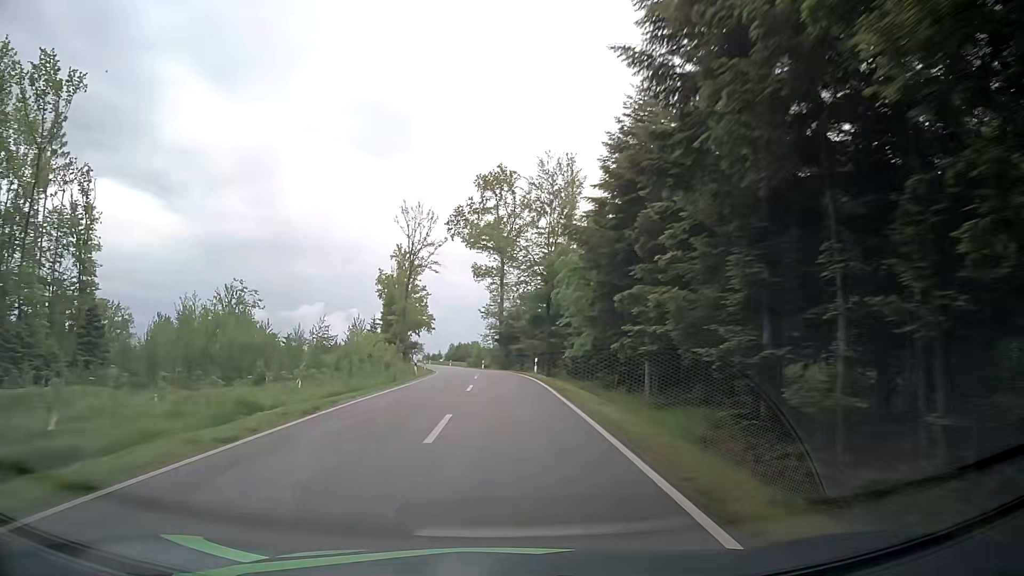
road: tertiary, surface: asphalt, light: Day
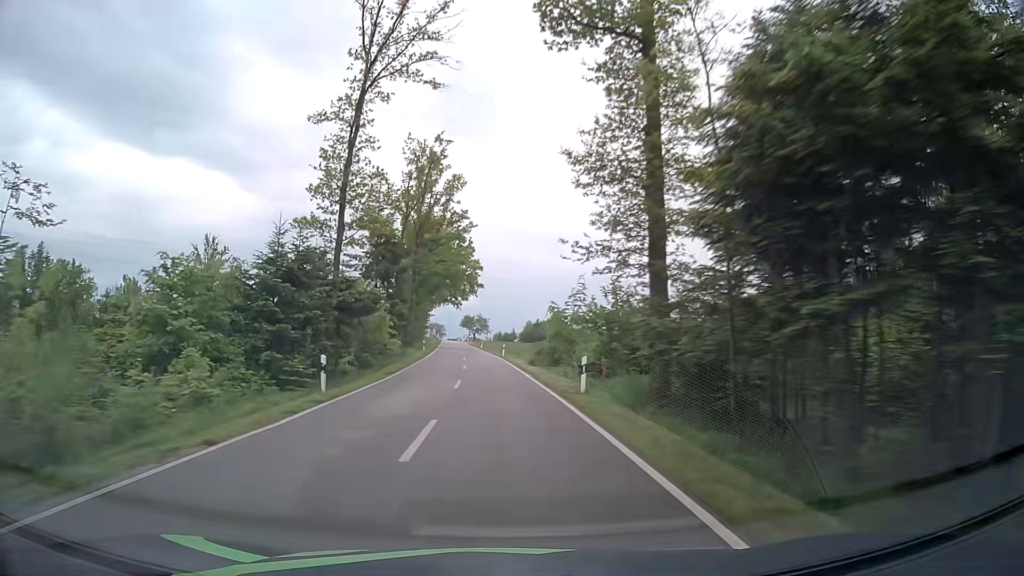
(-2.1, +61.9) m; -7°
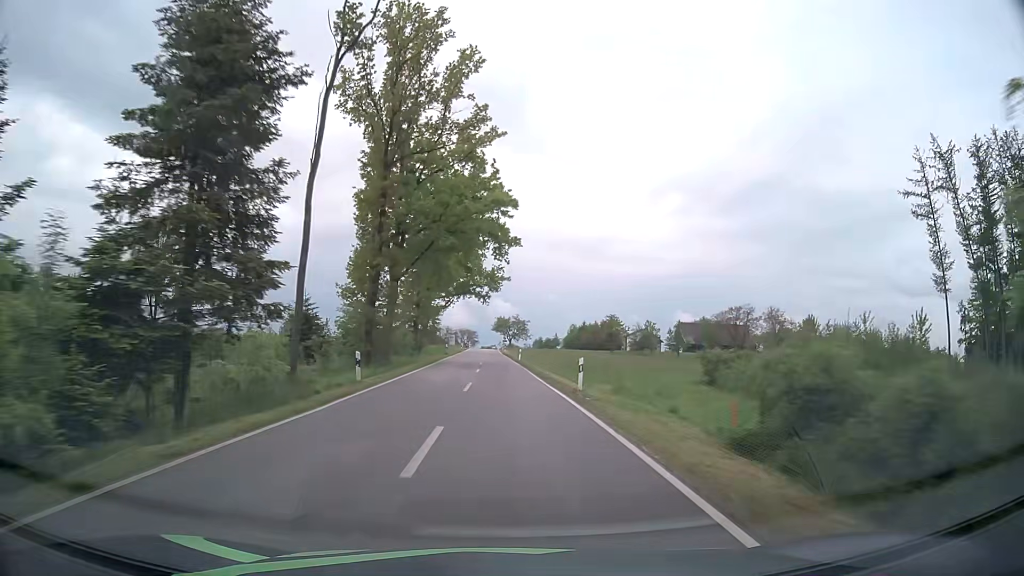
(-1.1, +37.7) m; -3°
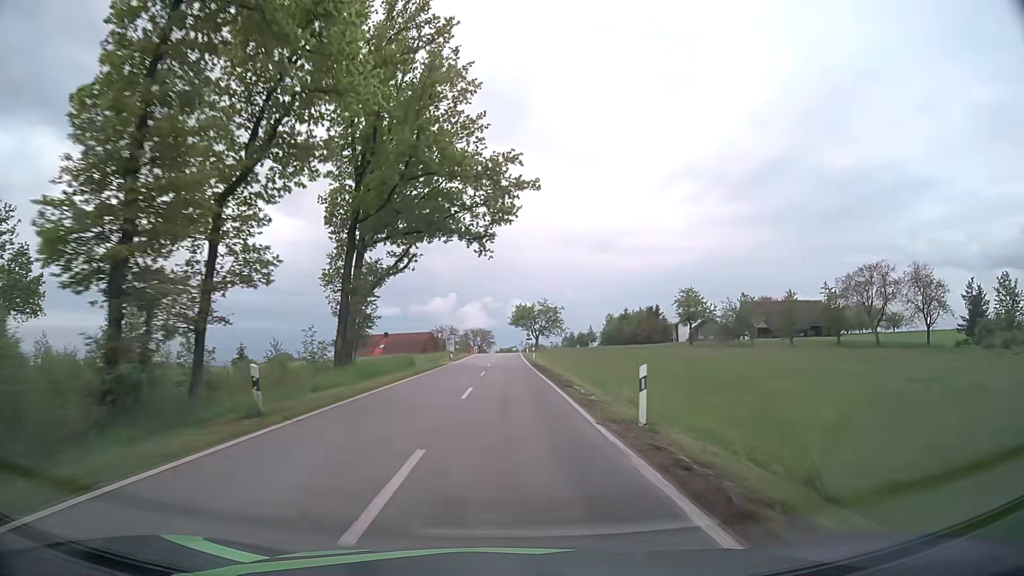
(-0.5, +50.2) m; -1°
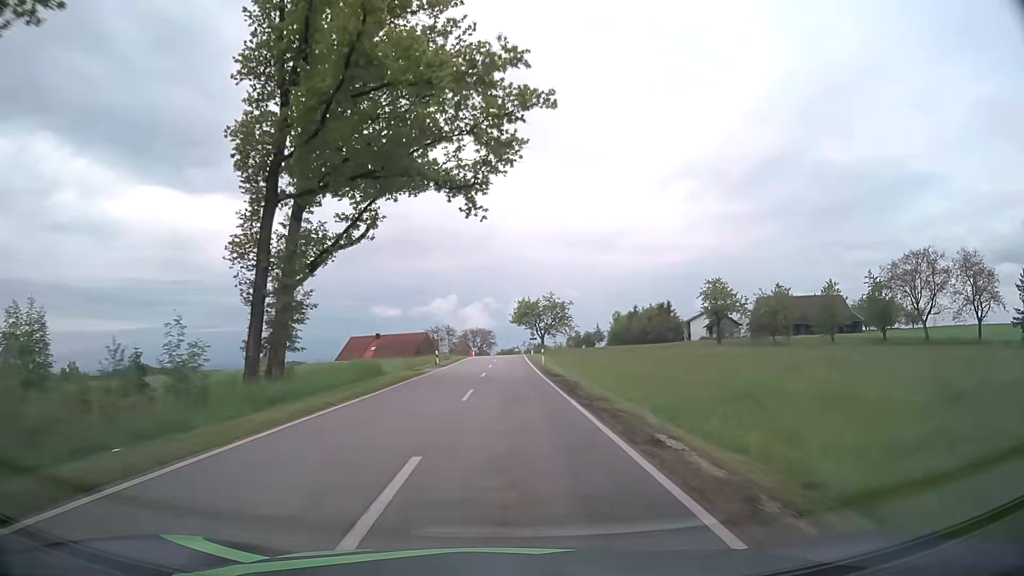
(0.0, +12.5) m; 0°
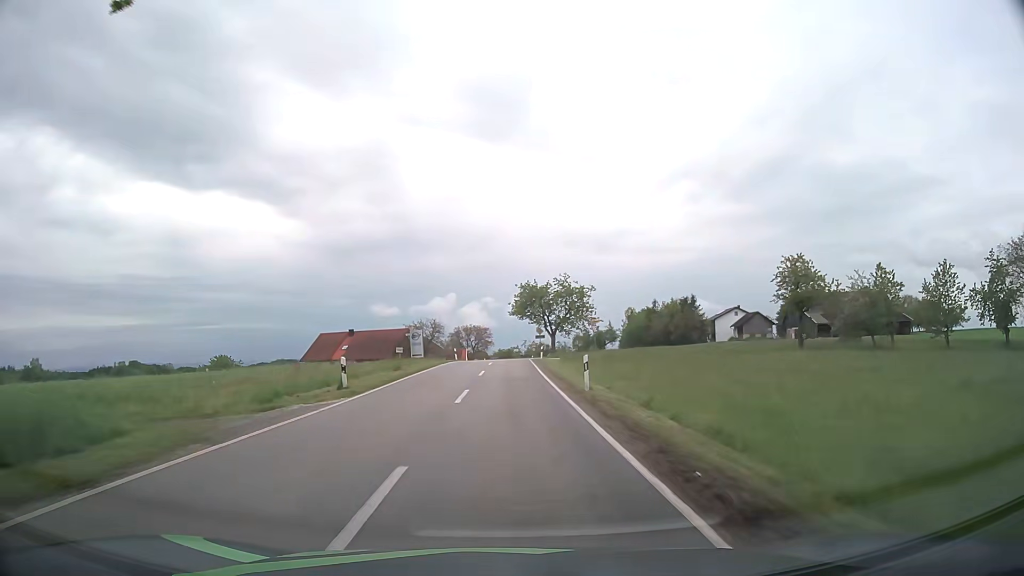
(0.0, +25.0) m; 0°
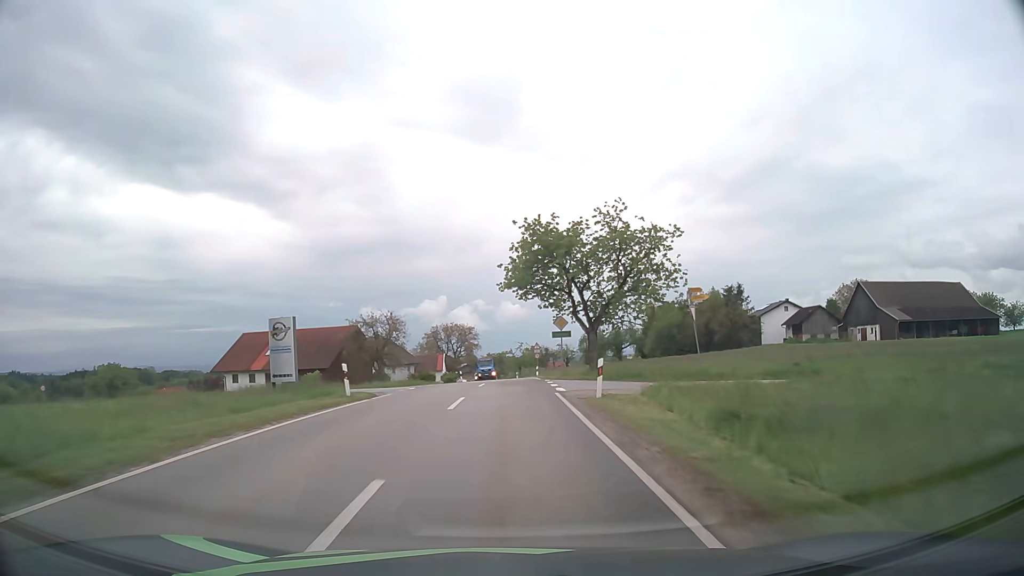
(-0.1, +36.8) m; 0°
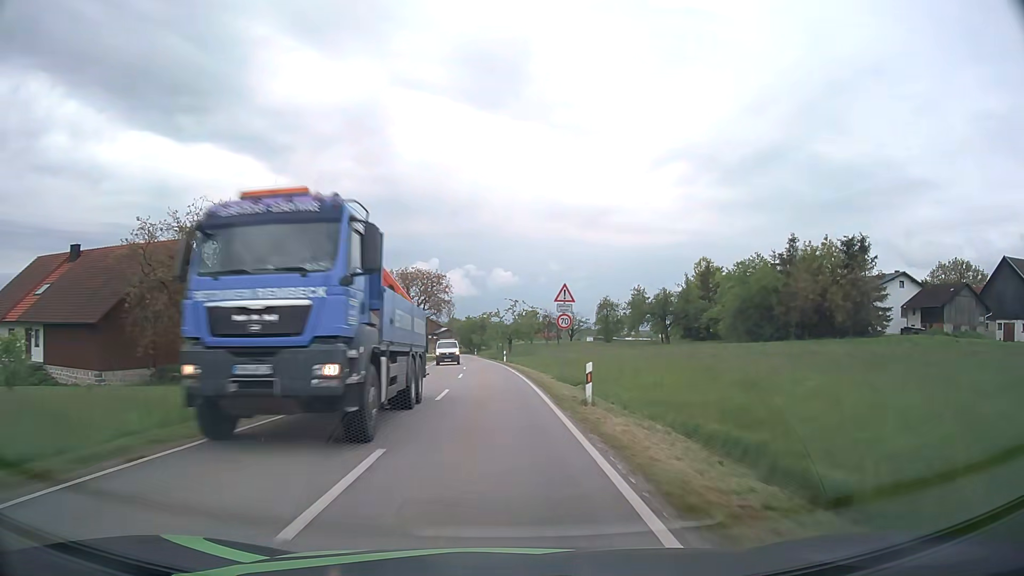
(+0.6, +46.4) m; +1°
(0, +10) (0, +20) (-1, +30) (-1, +40) (-2, +50) (-2, +60) (-3, +70) (-4, +80) (-5, +90) (-6, +100) m
